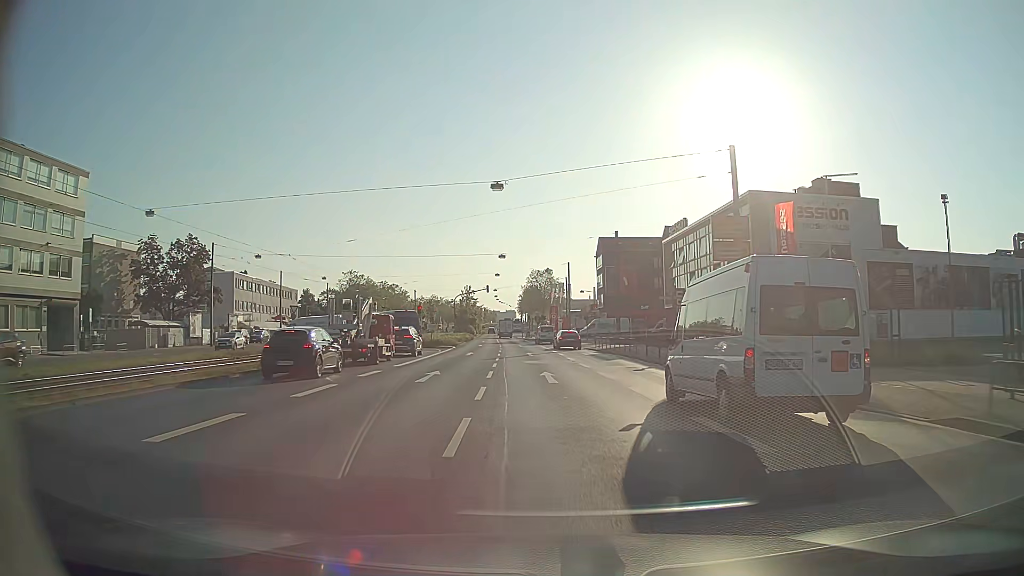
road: primary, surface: asphalt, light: Day
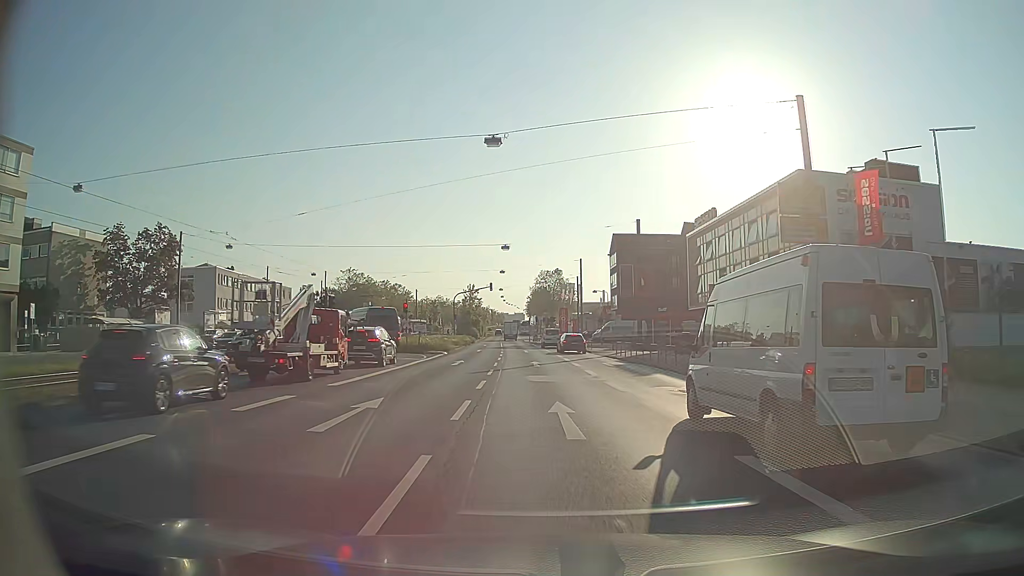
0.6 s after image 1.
(0.0, +8.8) m; -1°
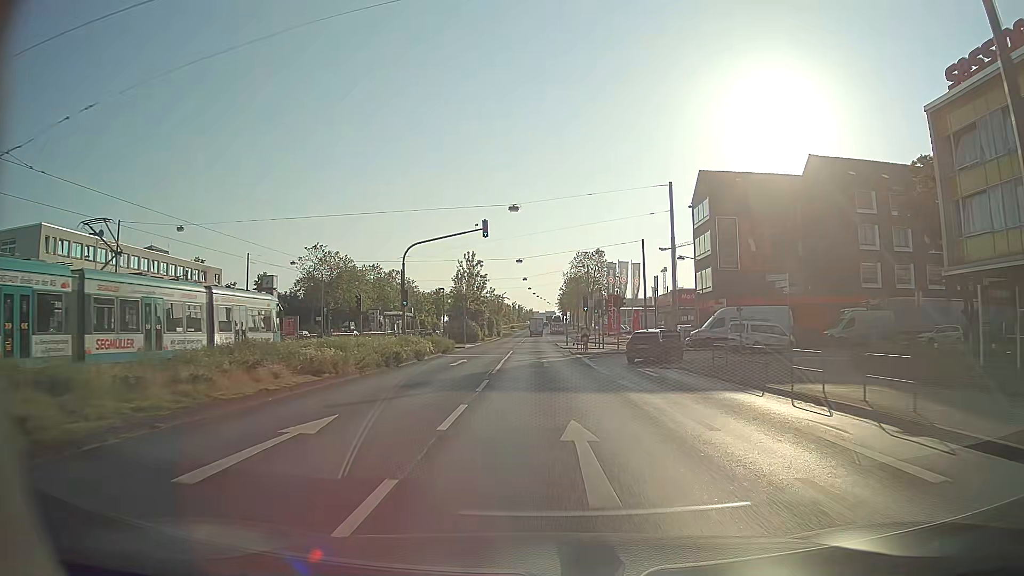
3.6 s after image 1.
(-1.3, +44.0) m; -2°
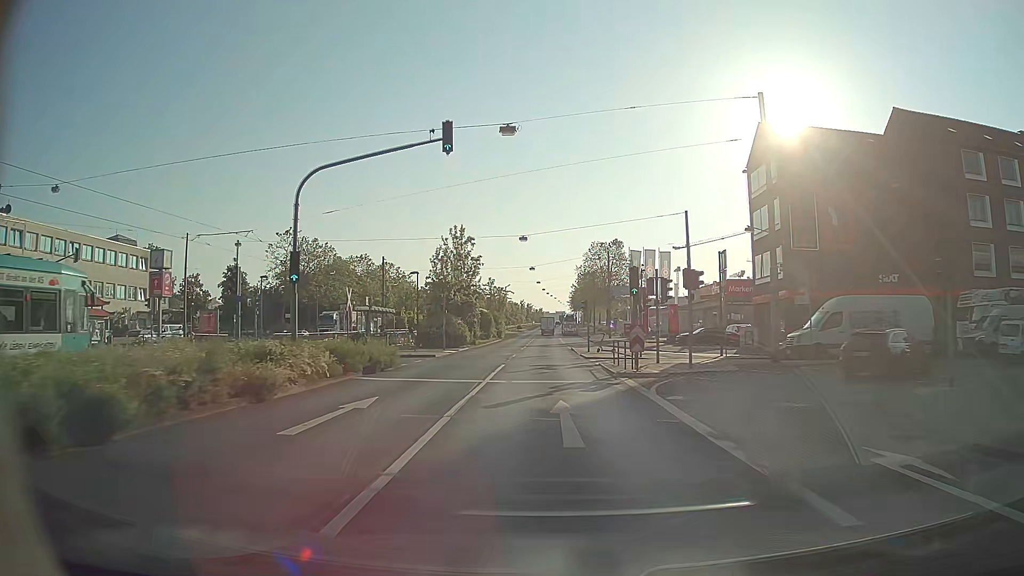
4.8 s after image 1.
(-0.1, +17.5) m; -1°
(0, +10) (0, +20) (0, +30) (0, +40) (0, +50) (0, +60) (0, +70) (0, +80) (0, +90) (0, +100) m
